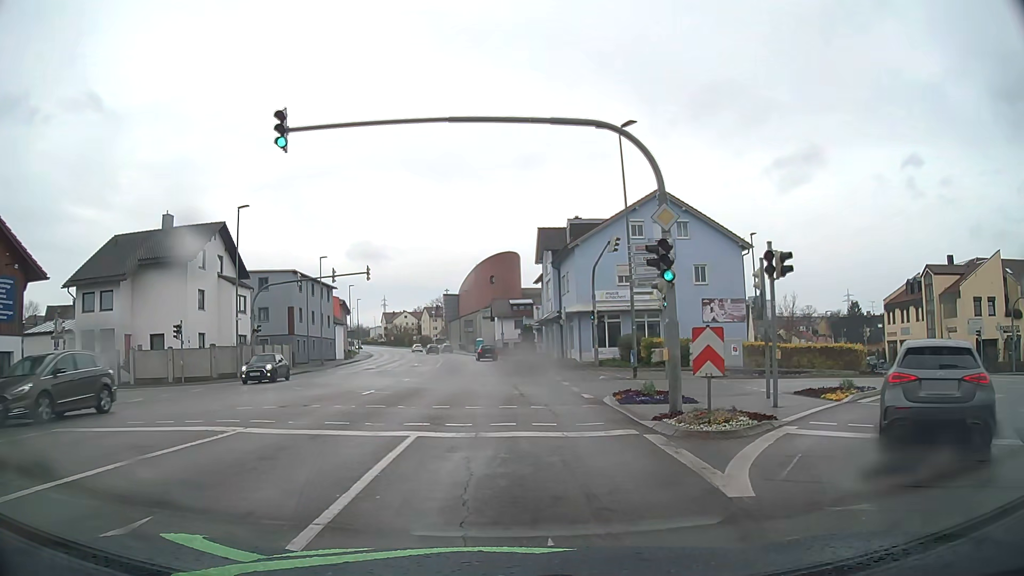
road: tertiary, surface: asphalt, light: Day
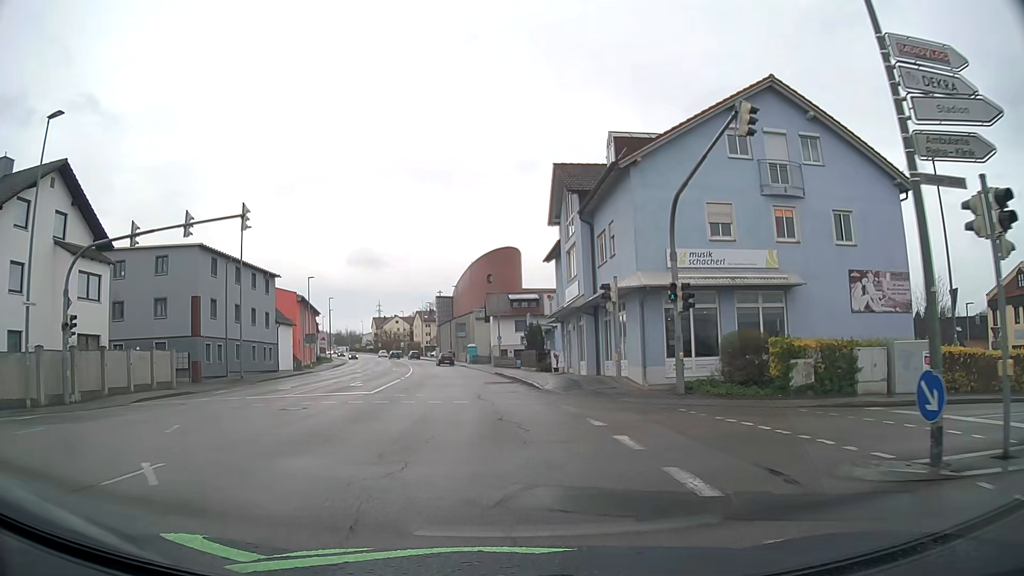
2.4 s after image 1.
(+0.1, +20.3) m; 0°
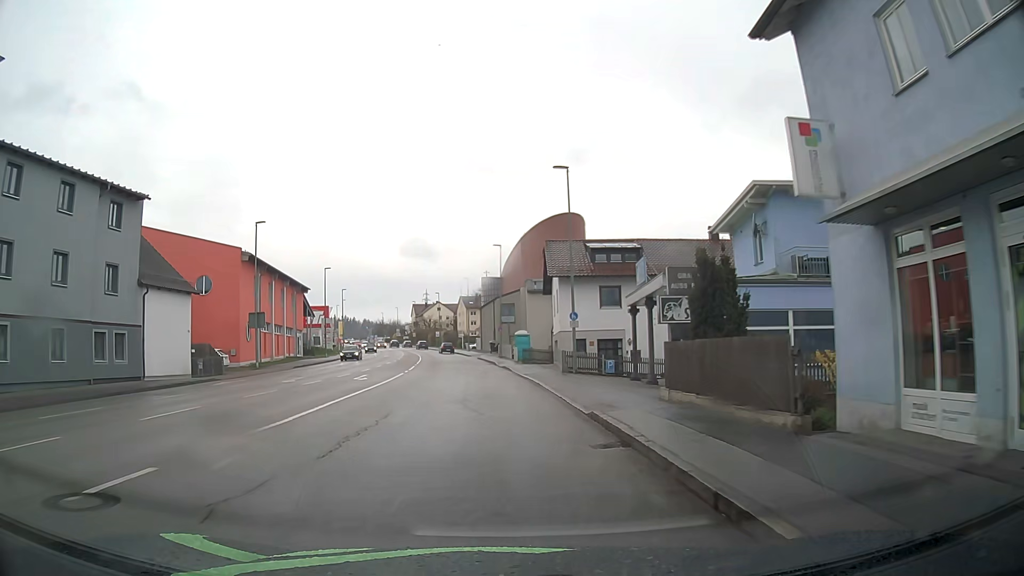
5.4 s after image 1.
(-1.4, +31.2) m; -5°
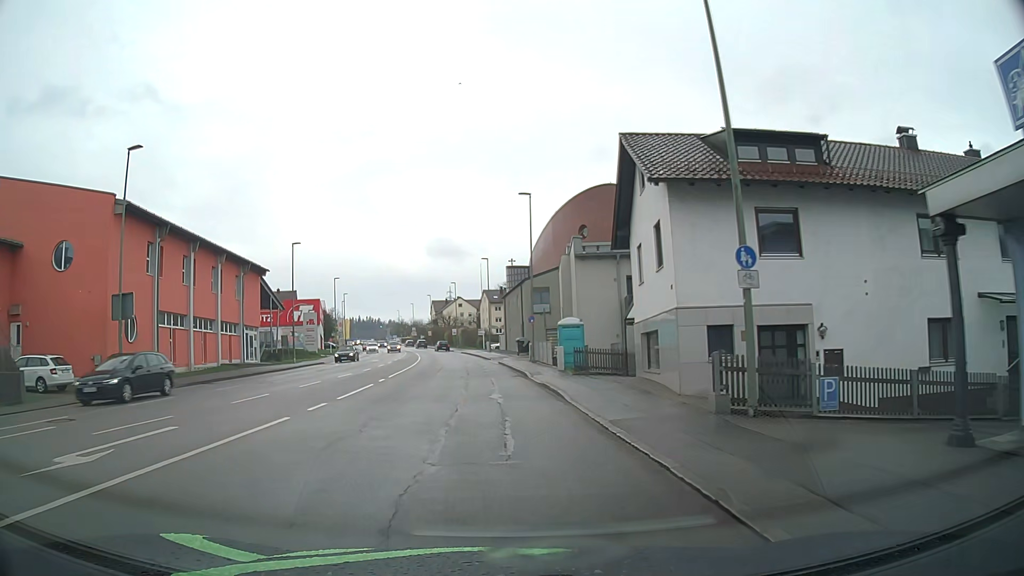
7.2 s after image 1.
(-0.3, +21.1) m; -2°
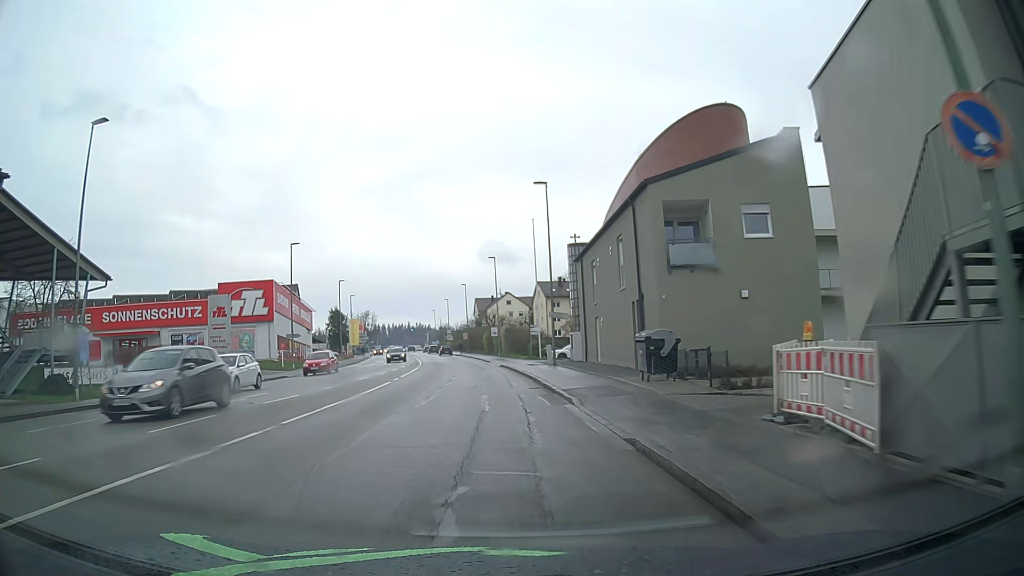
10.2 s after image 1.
(-1.6, +36.9) m; -5°
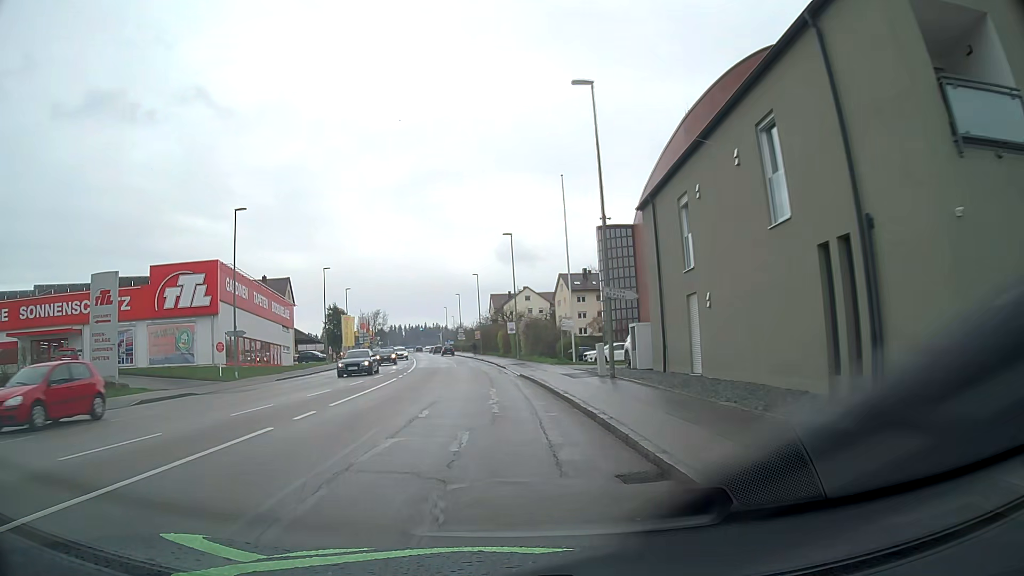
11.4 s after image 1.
(-0.1, +15.2) m; -1°
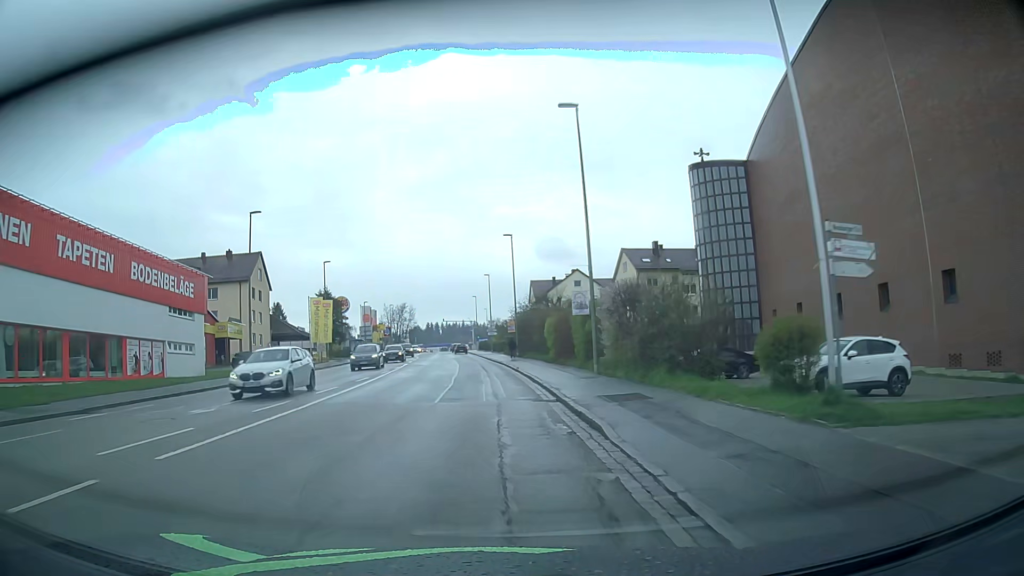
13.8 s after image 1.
(-0.9, +30.5) m; -3°
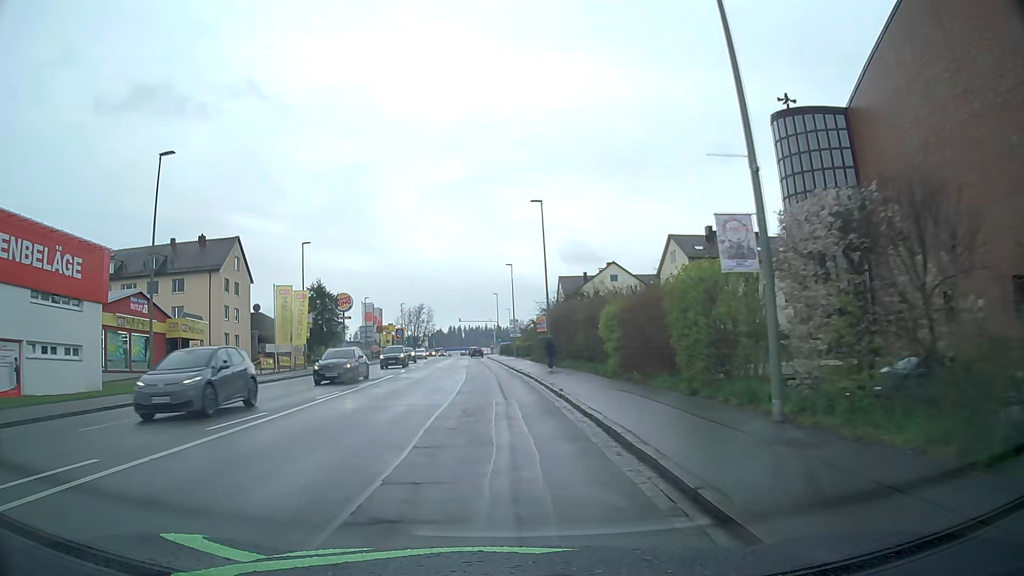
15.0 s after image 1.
(-0.4, +15.2) m; -2°
